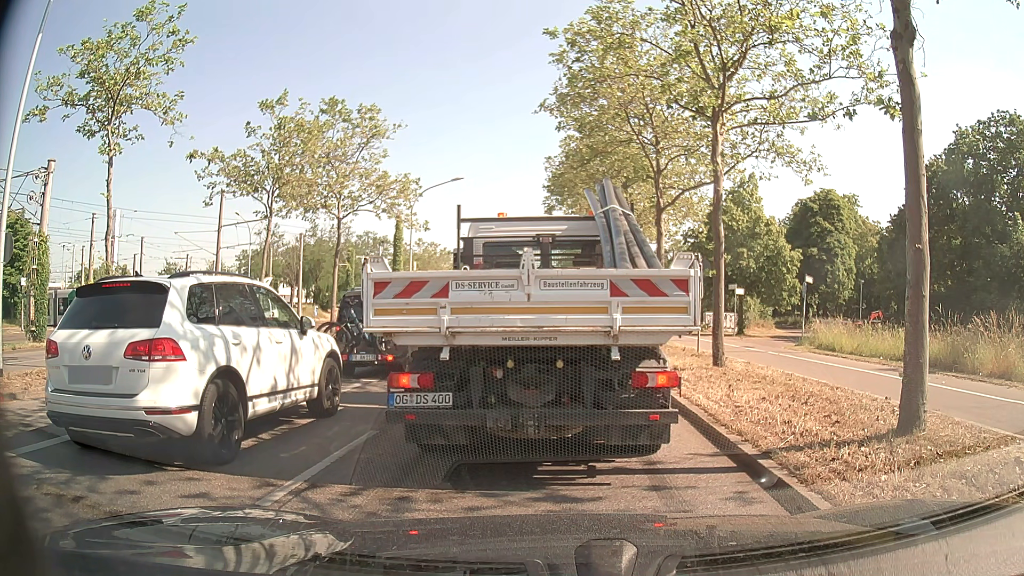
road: primary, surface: asphalt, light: Day
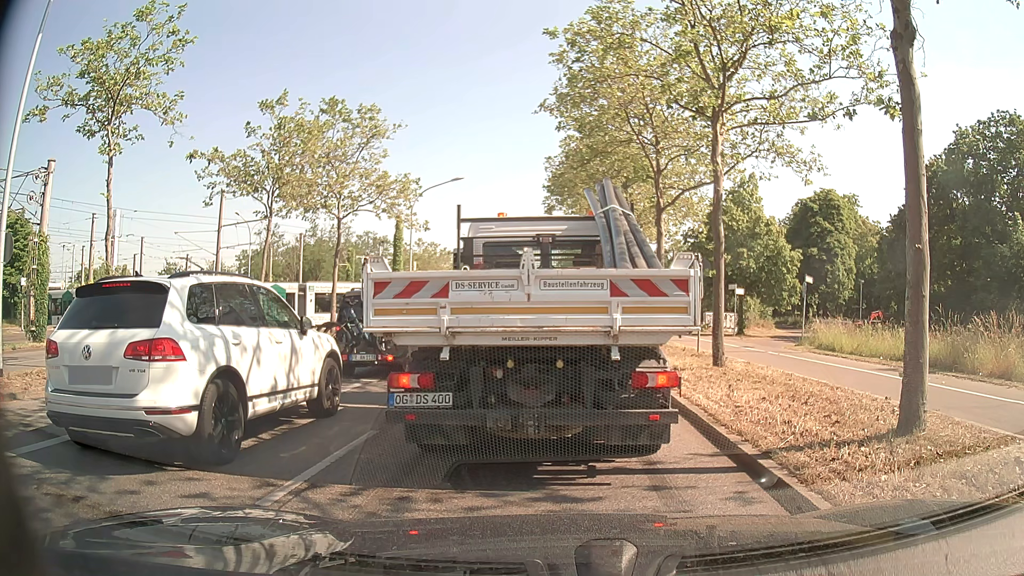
(0.0, 0.0) m; 0°
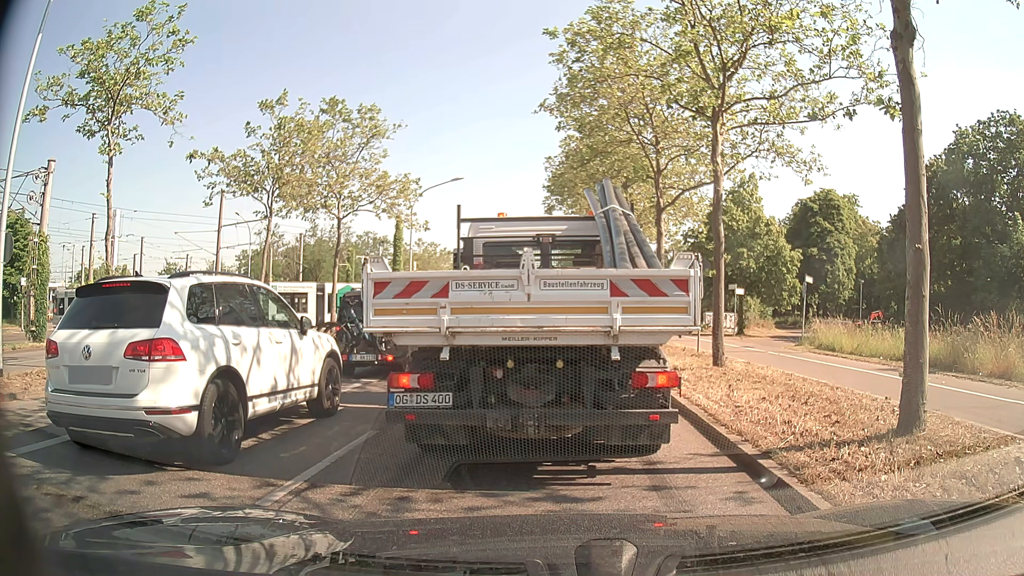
(0.0, 0.0) m; 0°
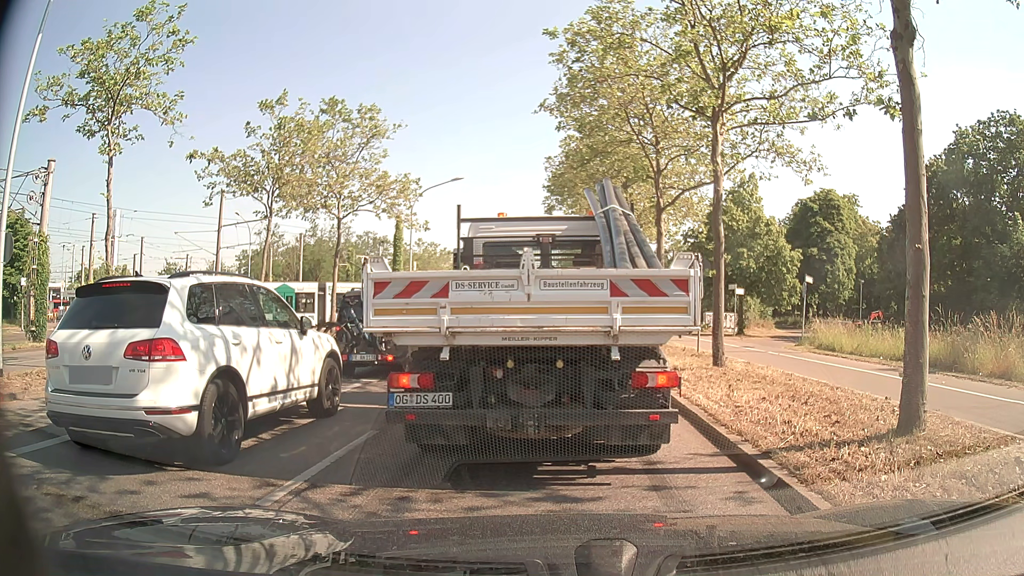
(0.0, 0.0) m; 0°
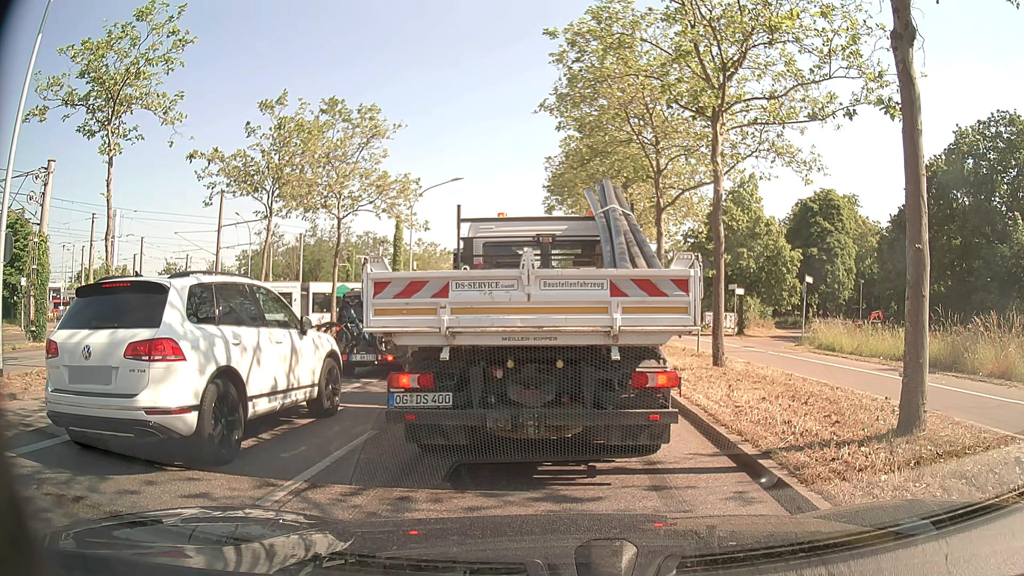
(0.0, 0.0) m; 0°
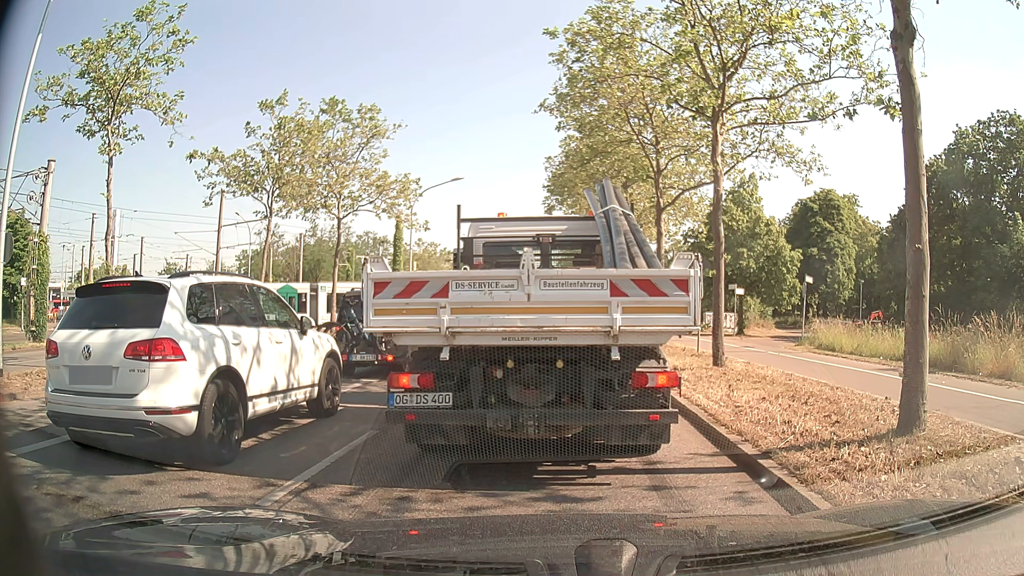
(0.0, 0.0) m; 0°
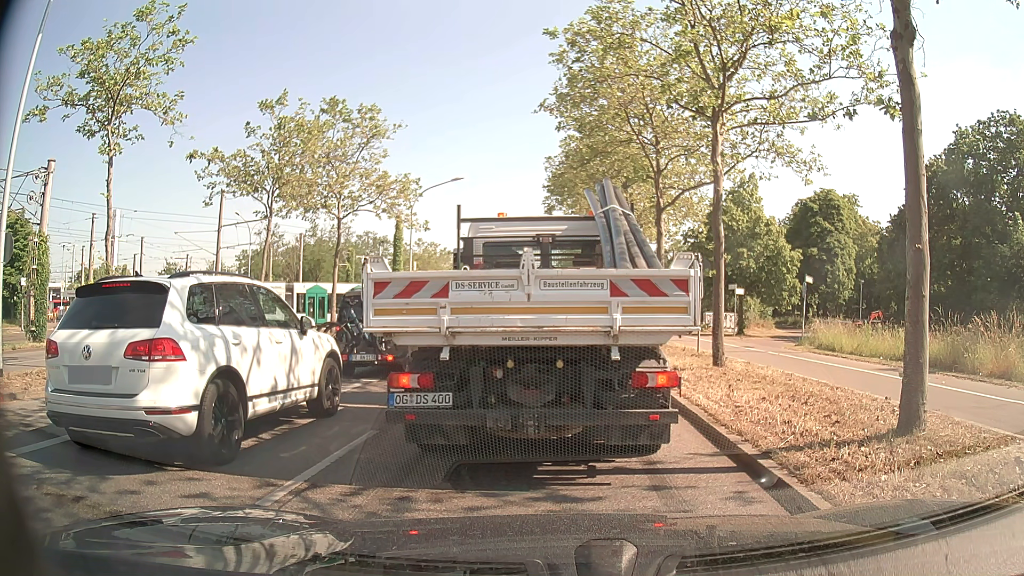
(0.0, 0.0) m; 0°
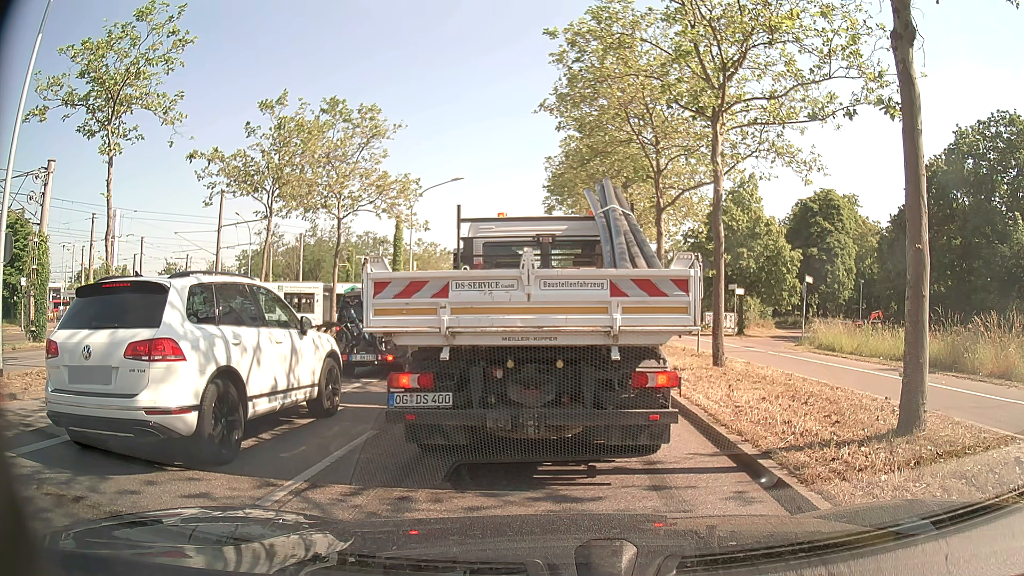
(0.0, 0.0) m; 0°
